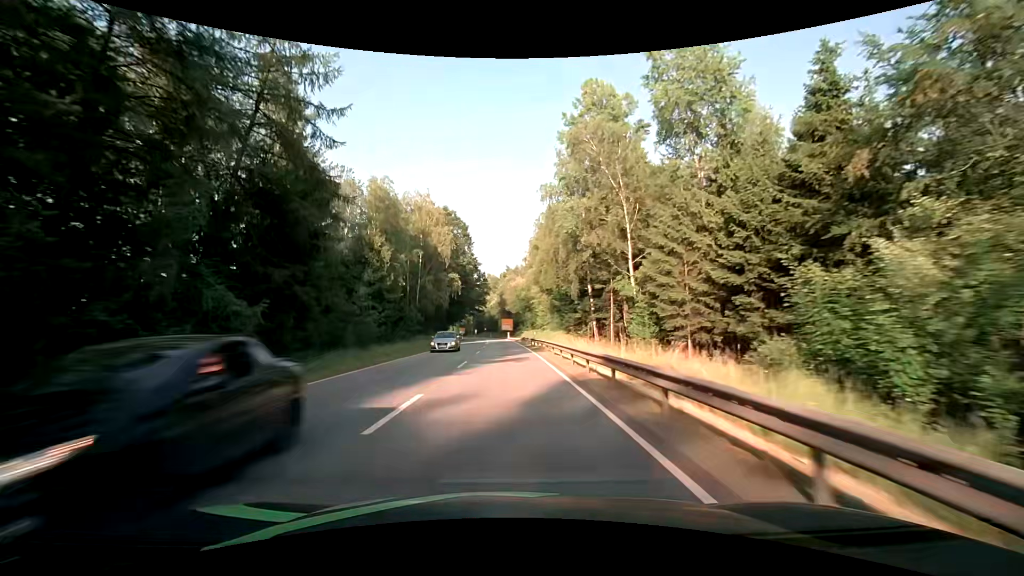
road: primary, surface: asphalt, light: Day
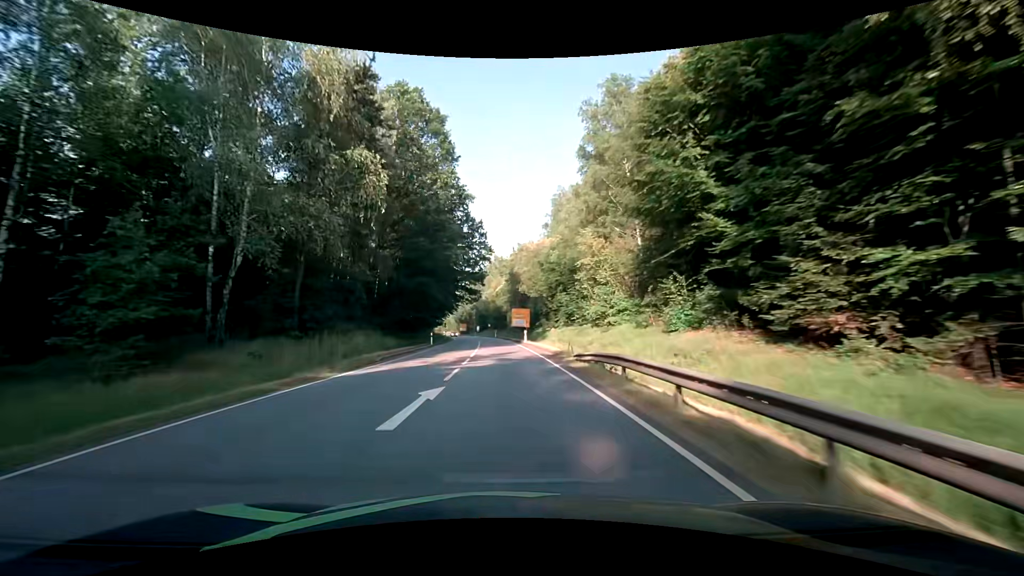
(-0.4, +47.8) m; -2°
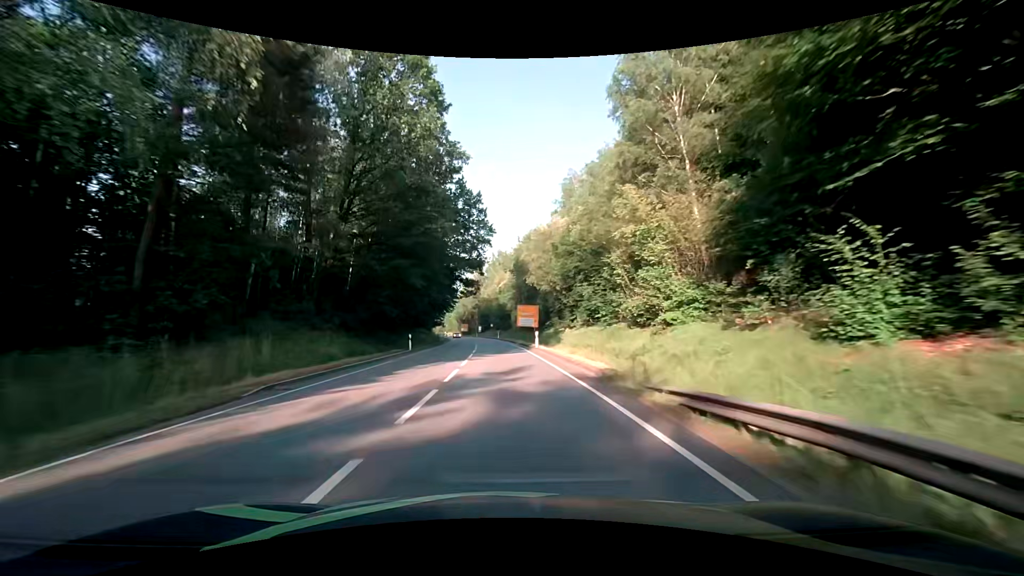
(+0.1, +12.1) m; 0°
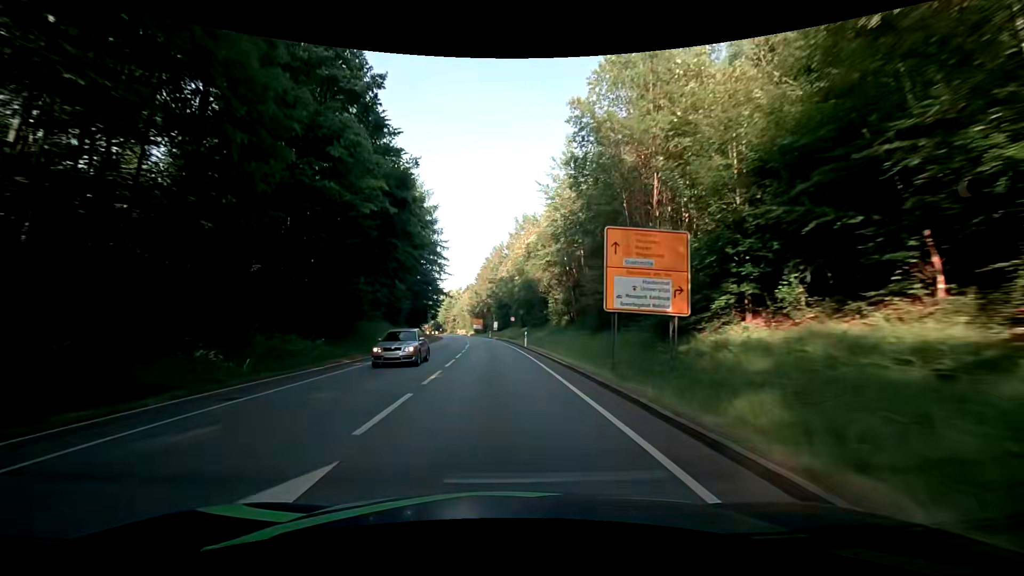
(-0.8, +48.6) m; -2°
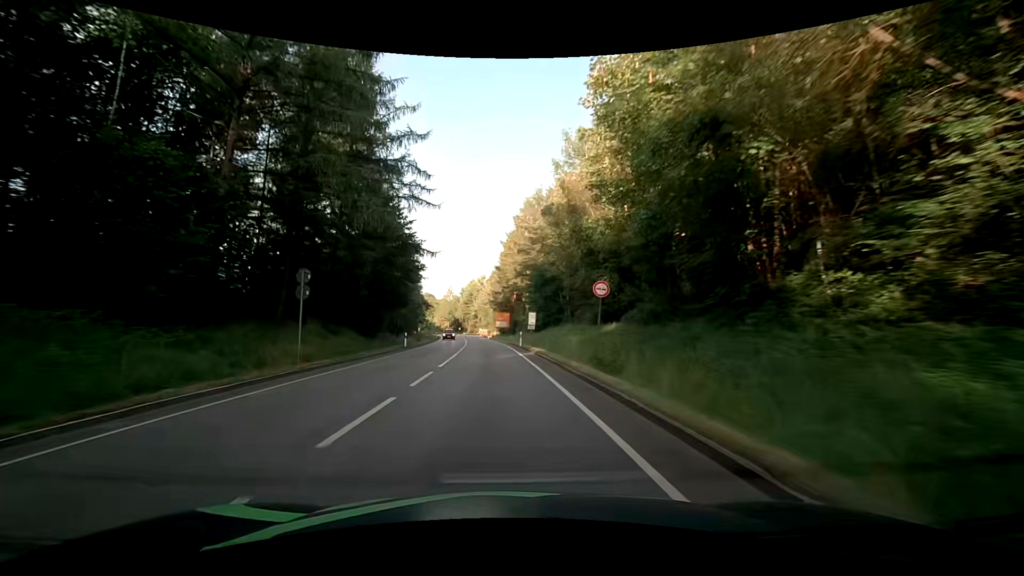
(-1.9, +48.6) m; -4°
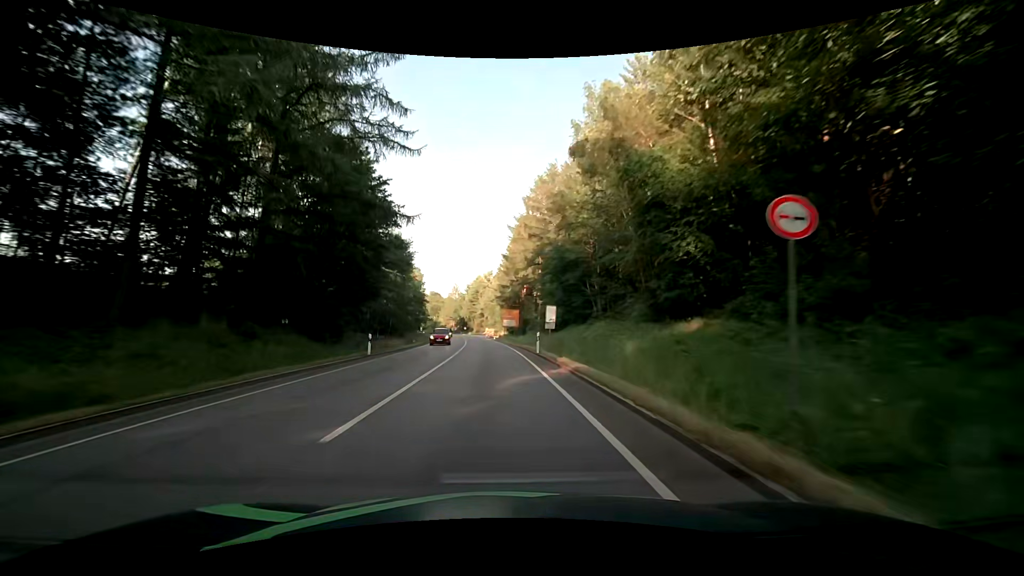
(-0.1, +12.2) m; -1°
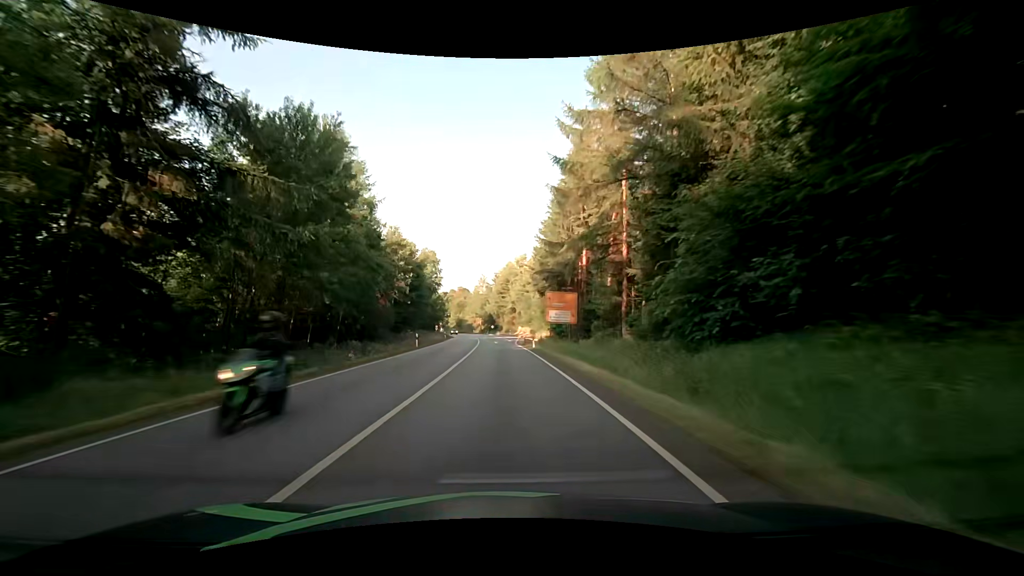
(-1.3, +36.4) m; -3°
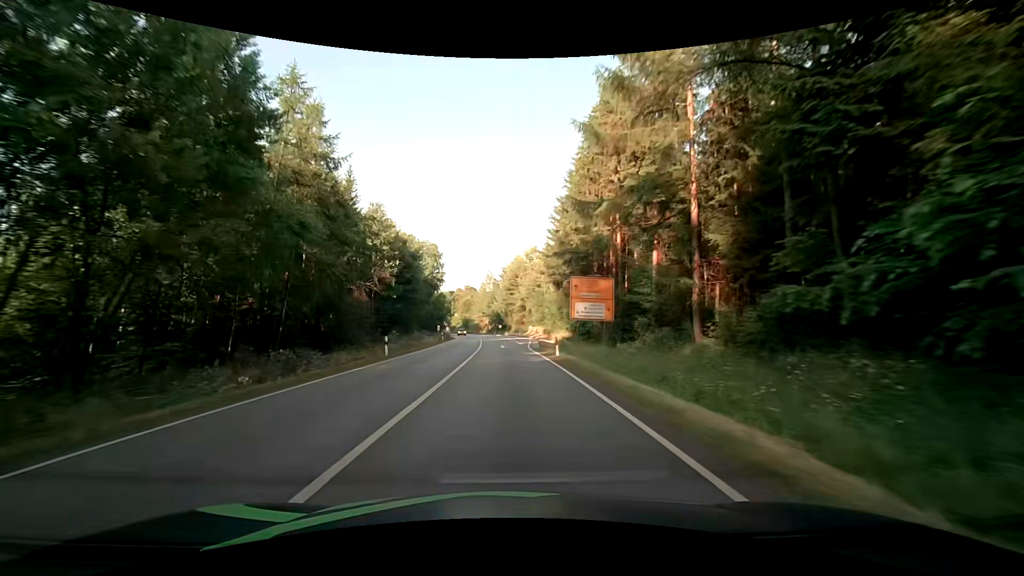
(-0.2, +12.1) m; -2°
(0, +10) (0, +20) (0, +30) (-1, +40) (-1, +50) (-1, +60) (-2, +70) (-3, +80) (-3, +90) (-4, +100) m
